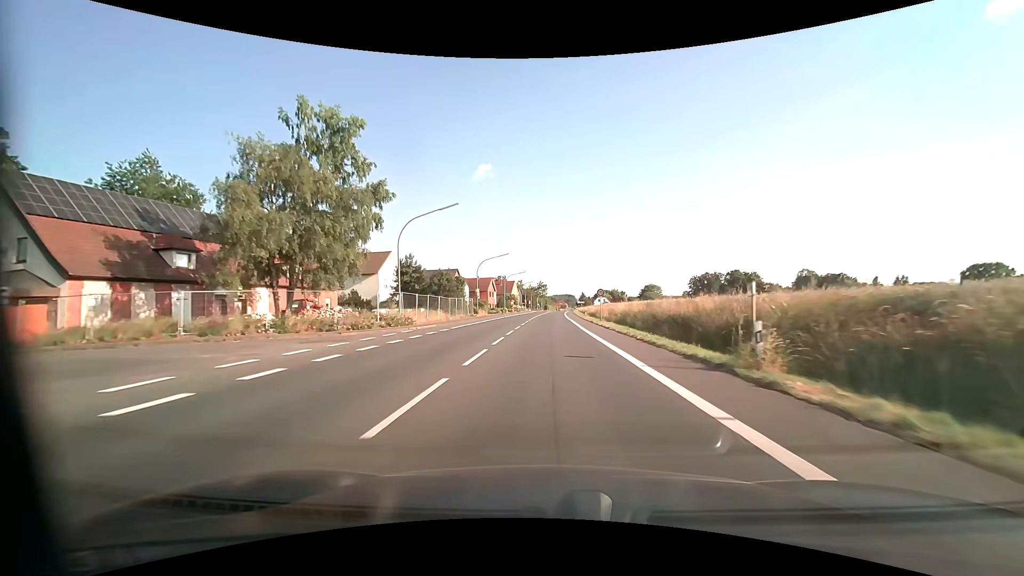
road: primary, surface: asphalt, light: Day
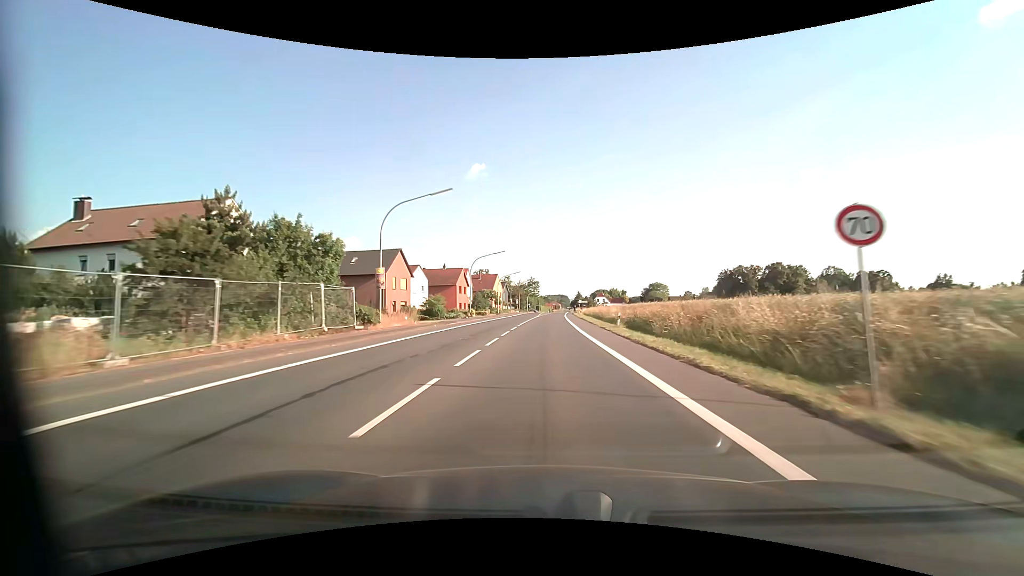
(+0.4, +36.0) m; +1°
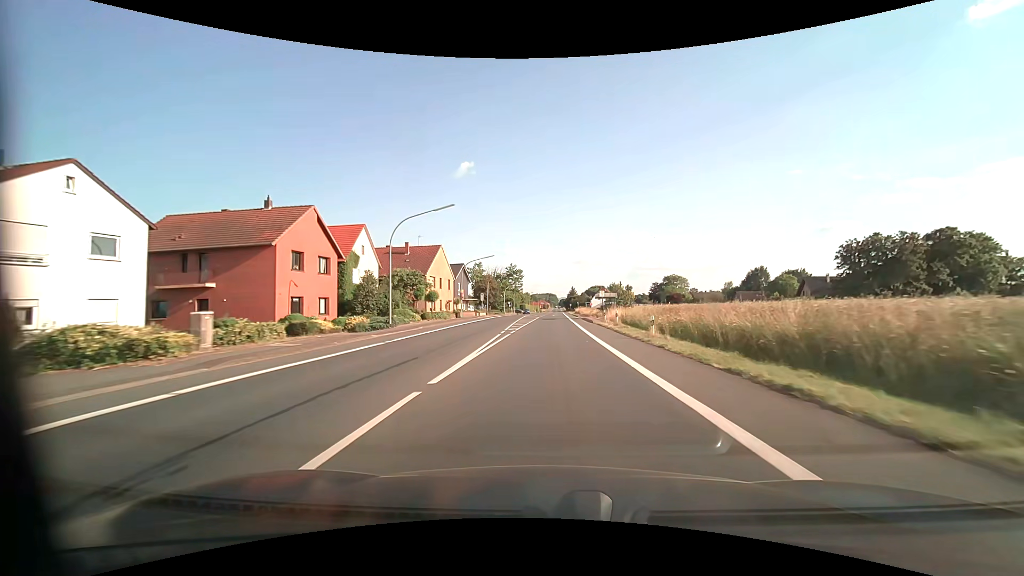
(+0.6, +59.9) m; +1°
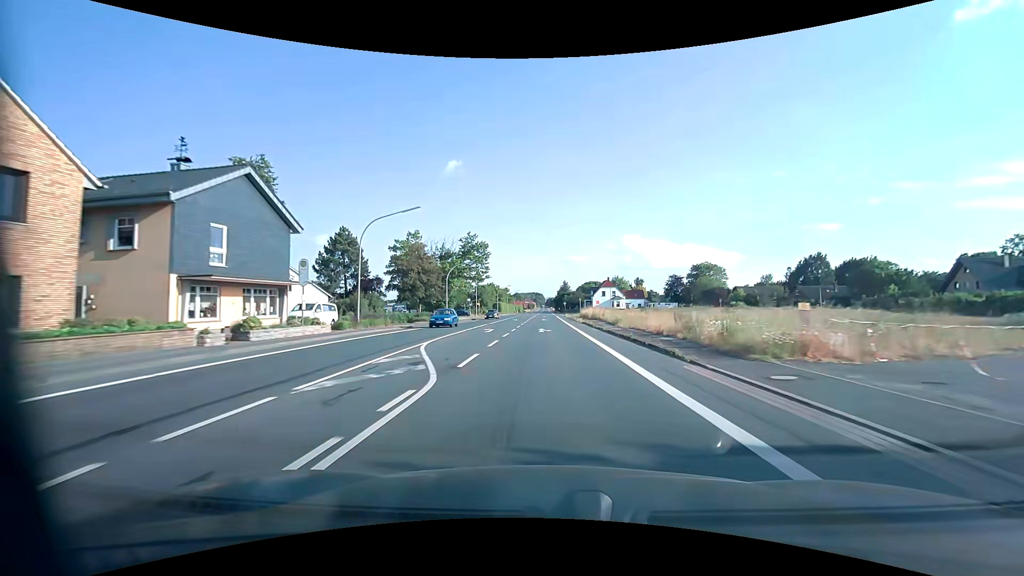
(+0.9, +60.0) m; +1°
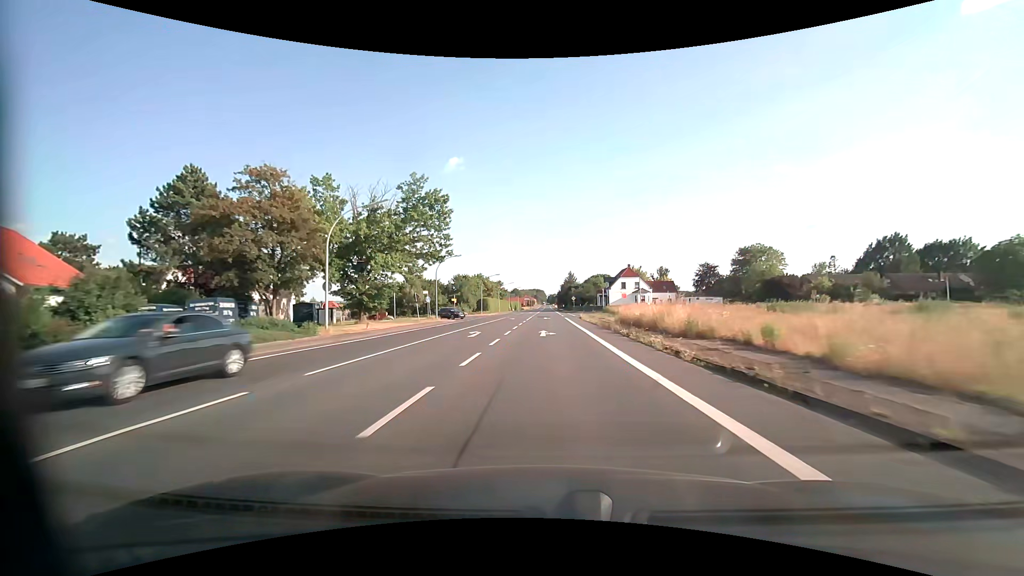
(0.0, +36.1) m; 0°
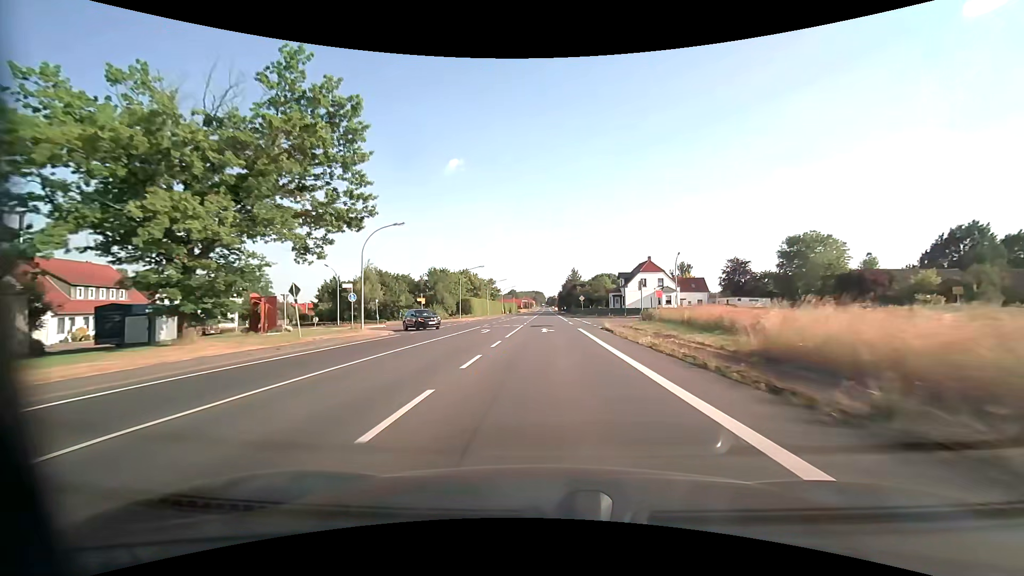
(0.0, +24.1) m; 0°
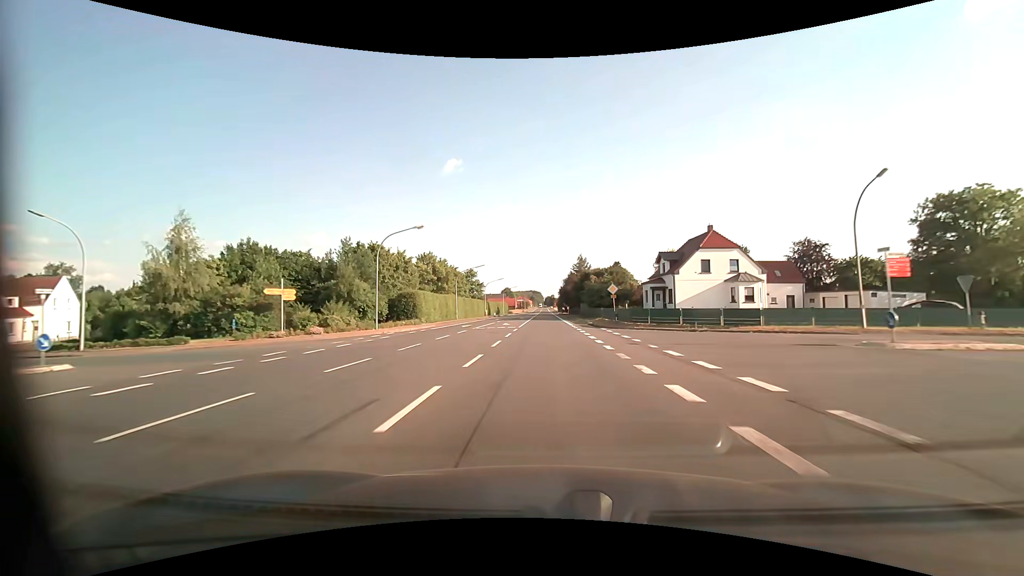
(+0.1, +36.1) m; 0°
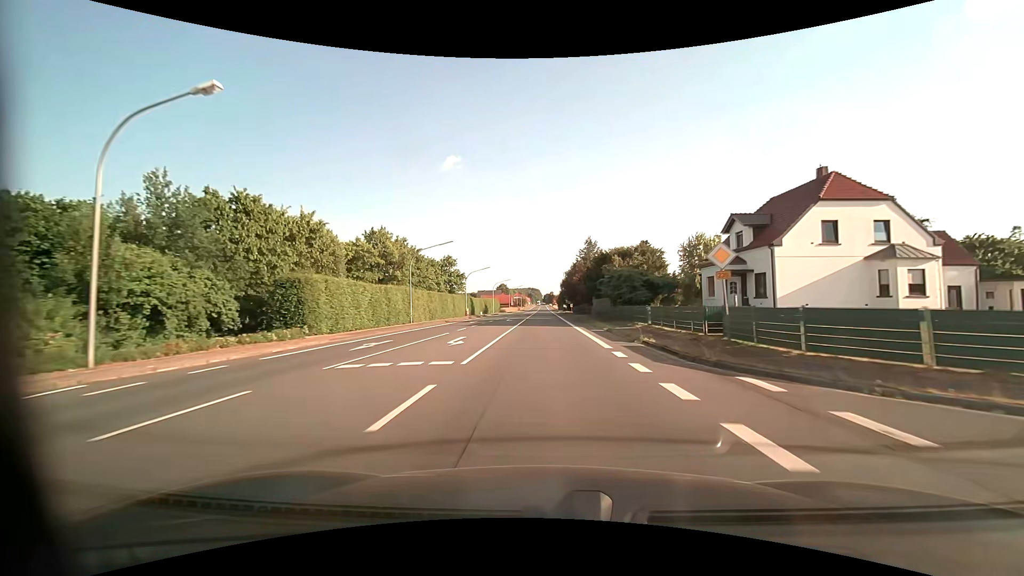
(0.0, +24.0) m; 0°
(0, +10) (0, +20) (0, +30) (0, +40) (0, +50) (0, +60) (0, +70) (0, +80) (0, +90) (0, +100) m
